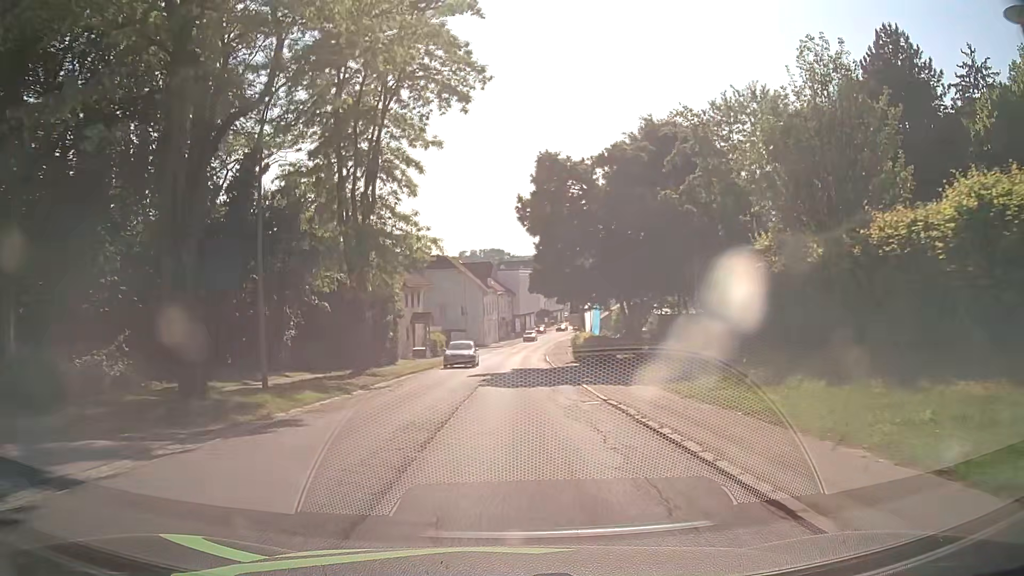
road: secondary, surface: asphalt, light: Day
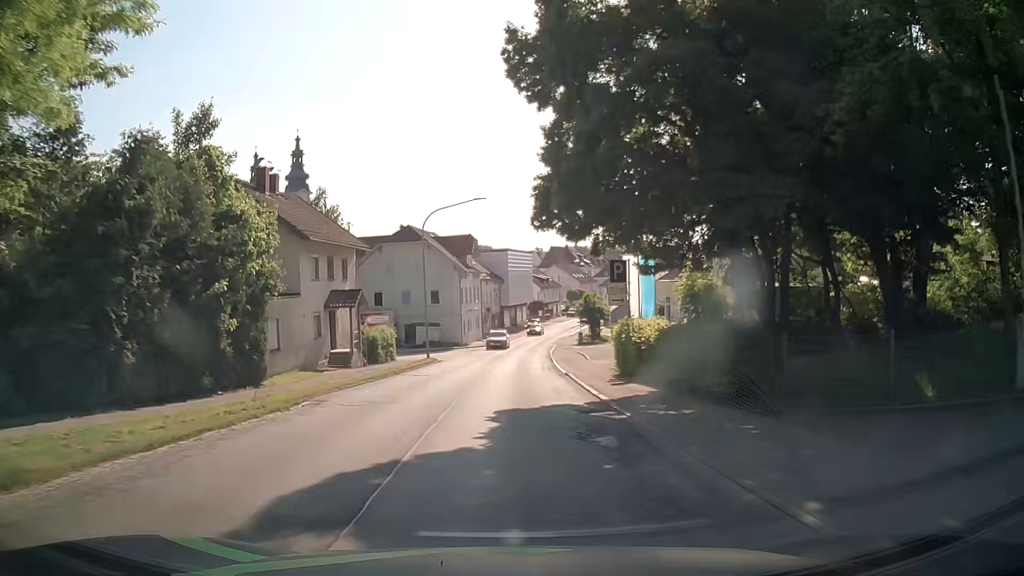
(+0.1, +22.9) m; 0°
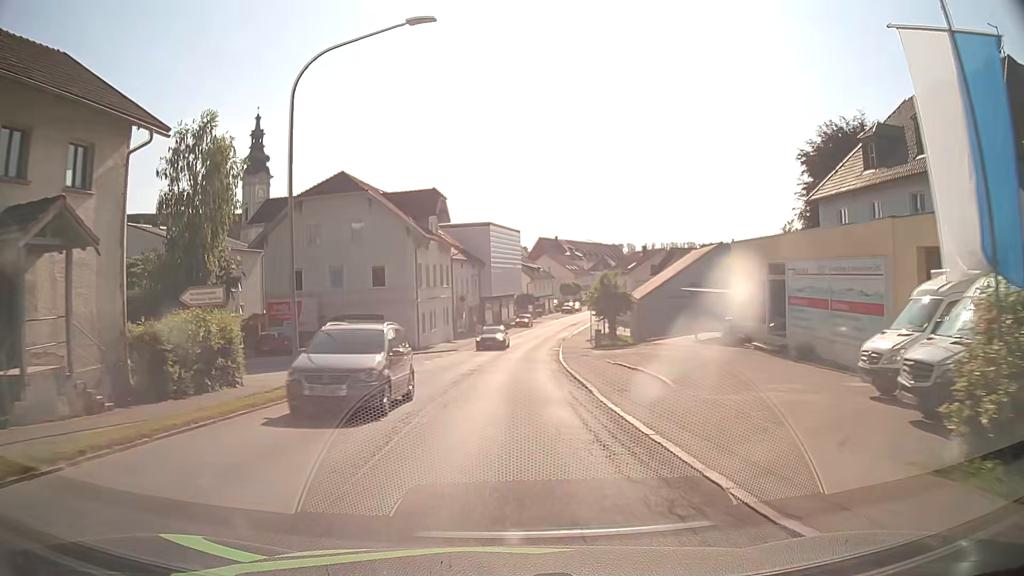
(+0.6, +22.8) m; +2°
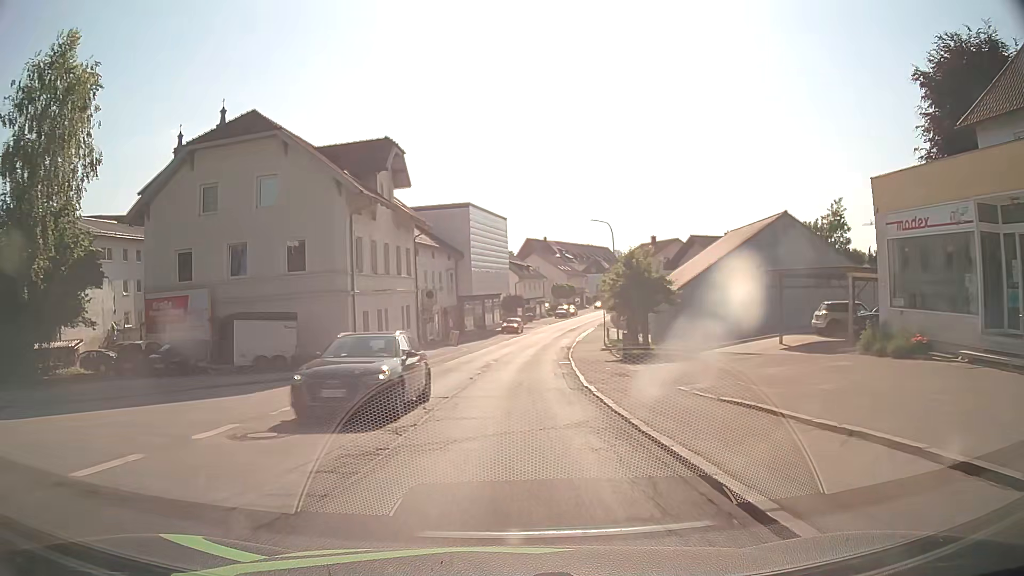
(+0.1, +15.2) m; 0°
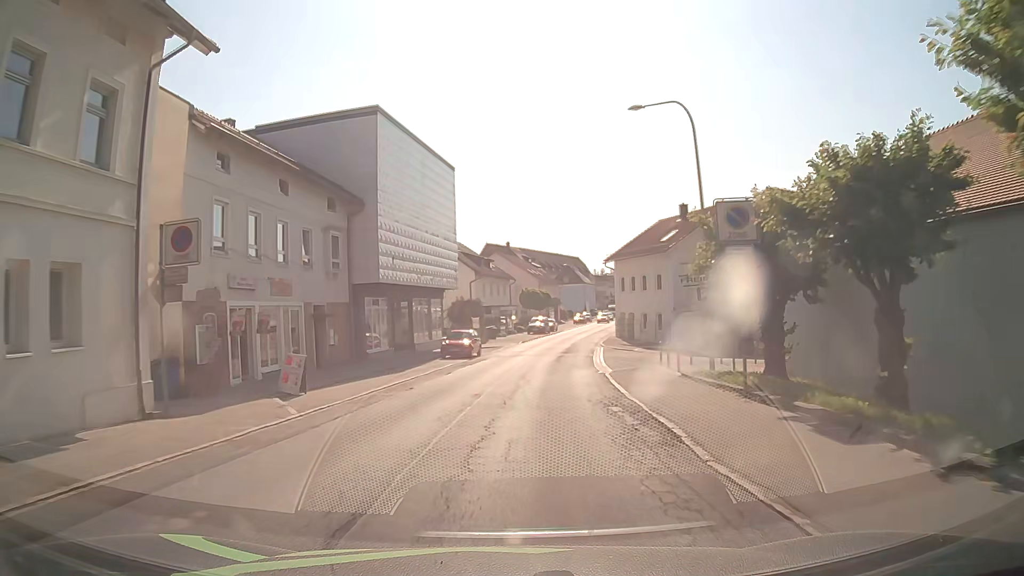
(+1.1, +30.2) m; +4°
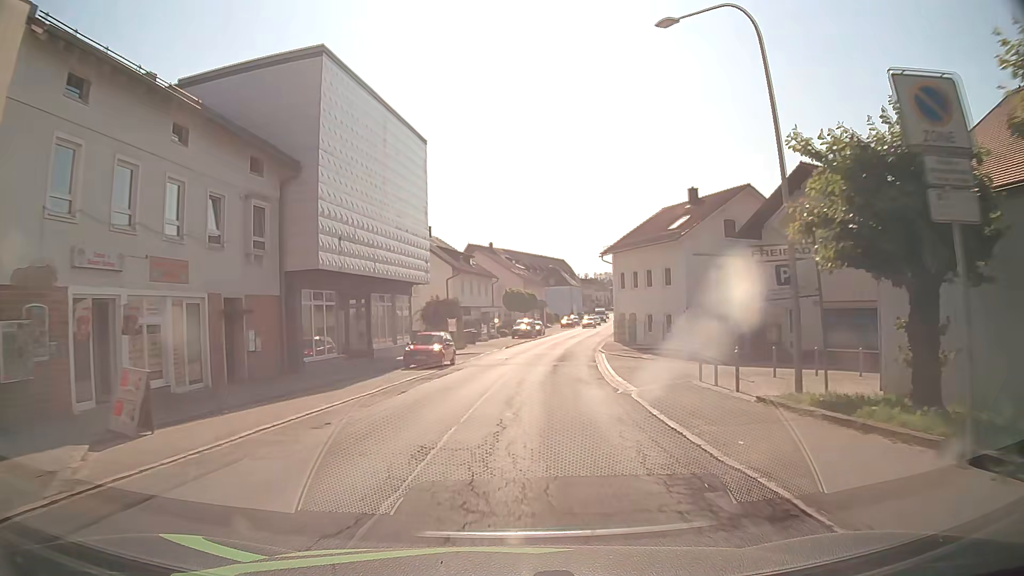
(+0.1, +7.5) m; +1°
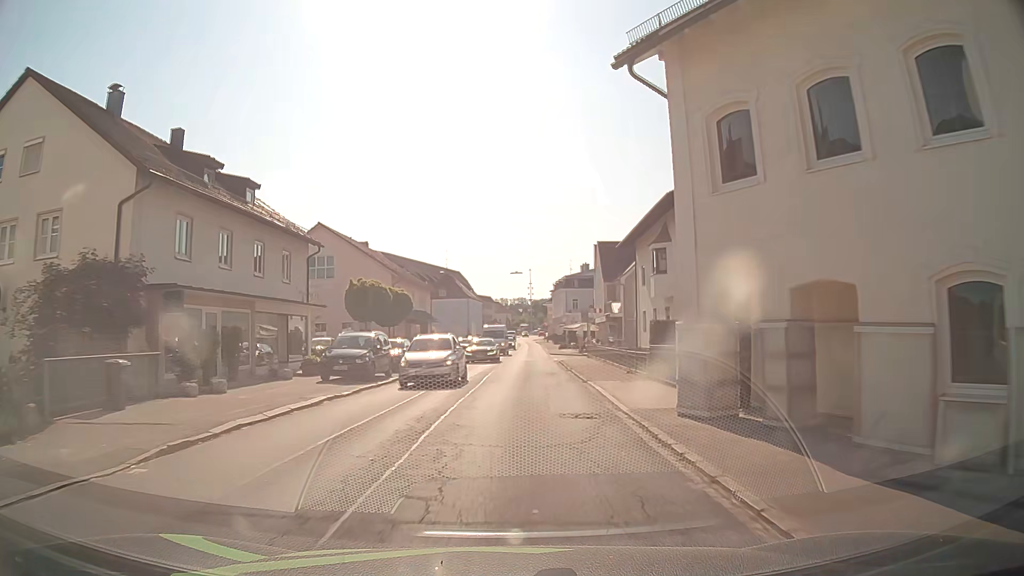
(+2.9, +37.7) m; +9°
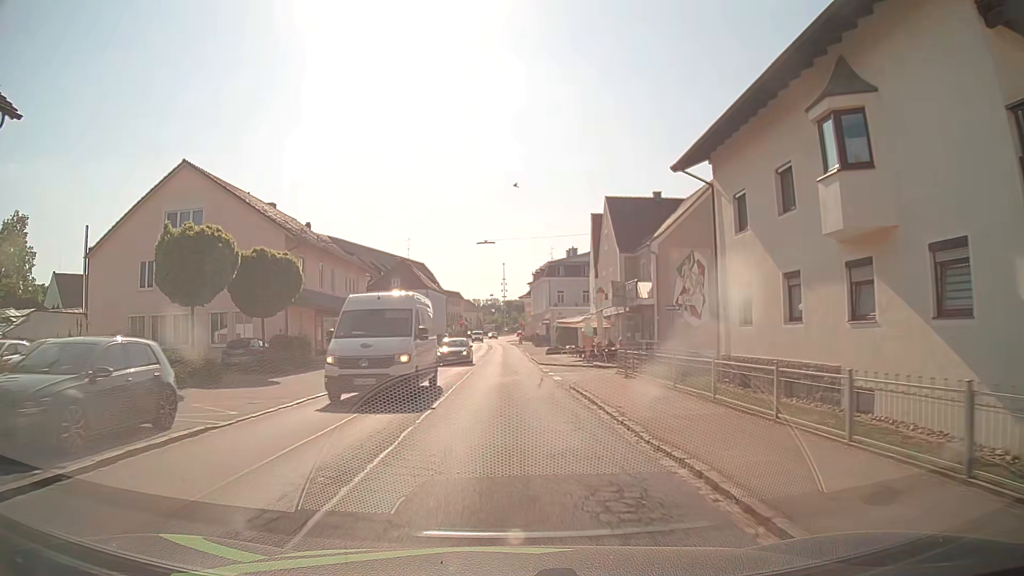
(+0.4, +21.6) m; +3°
